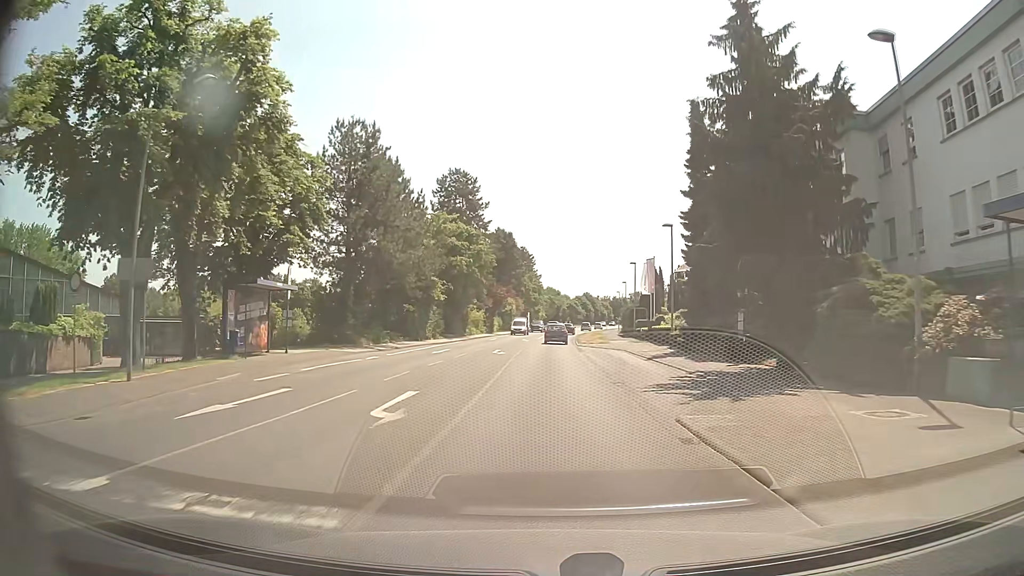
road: secondary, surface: asphalt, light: Day
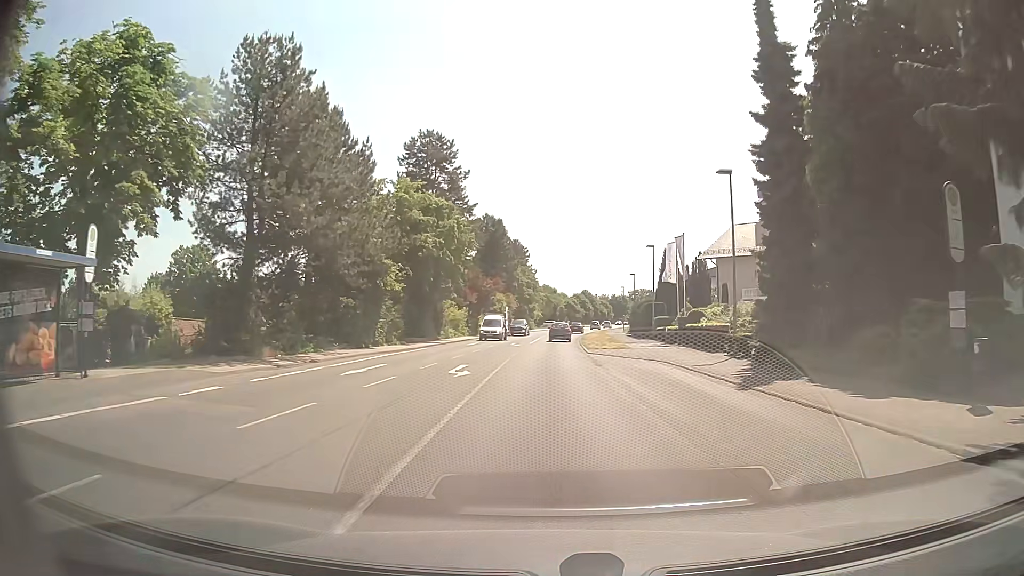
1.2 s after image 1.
(+0.1, +14.4) m; +1°
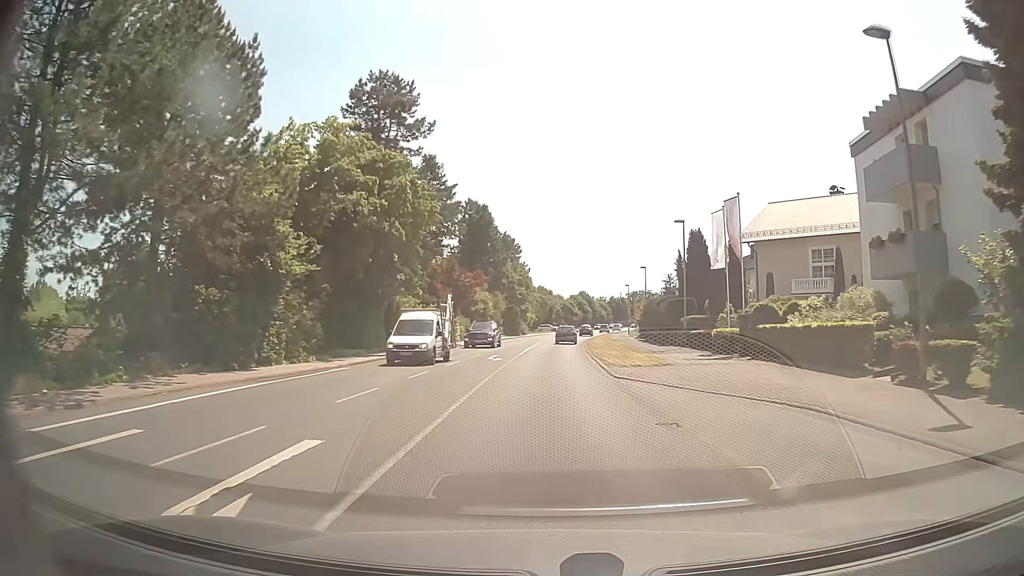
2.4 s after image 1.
(+0.1, +14.5) m; 0°
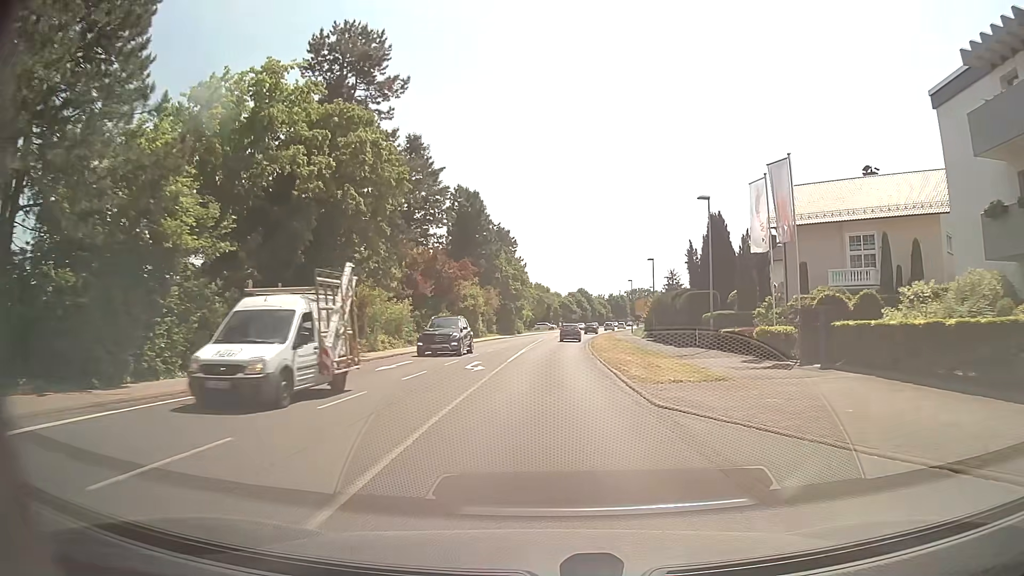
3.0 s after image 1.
(+0.1, +7.2) m; 0°
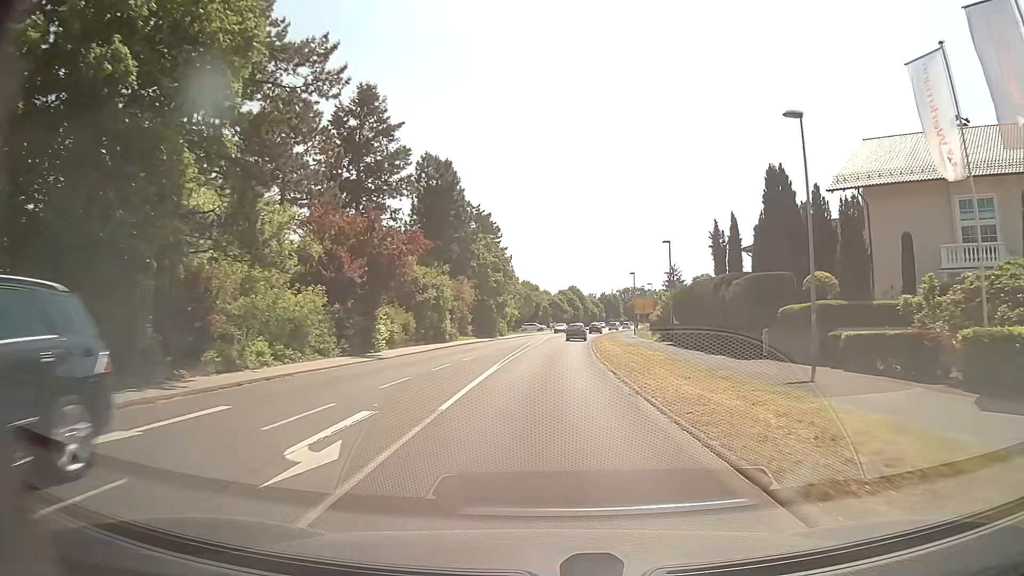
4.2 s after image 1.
(+0.1, +14.5) m; +1°
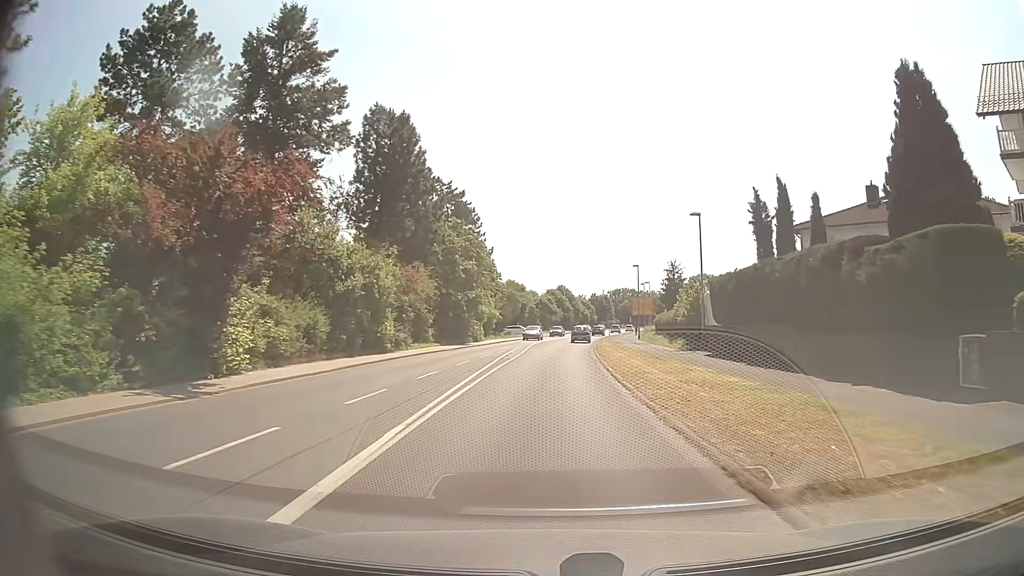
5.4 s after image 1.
(+0.1, +14.5) m; +1°
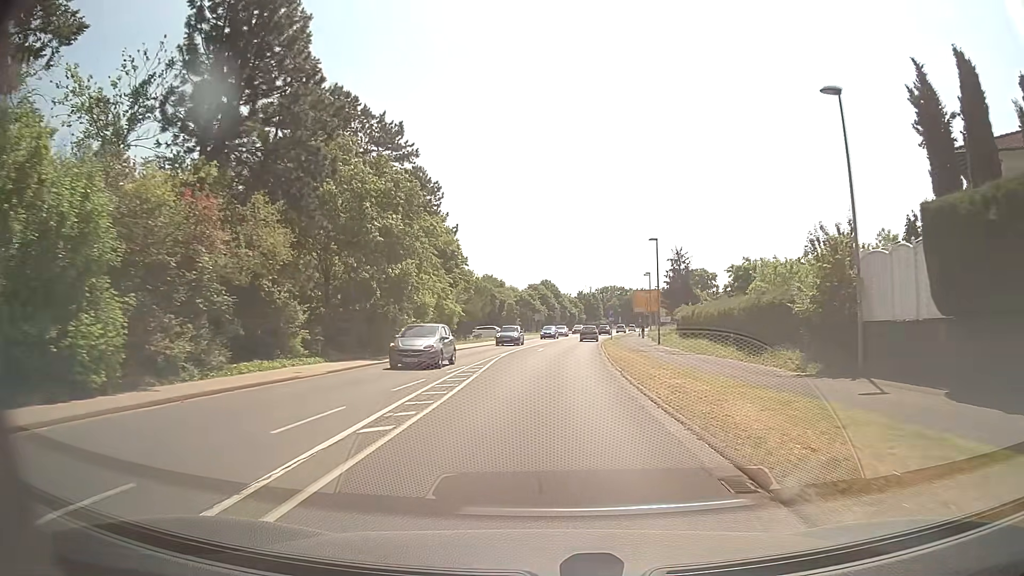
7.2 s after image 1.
(+0.3, +21.8) m; +1°
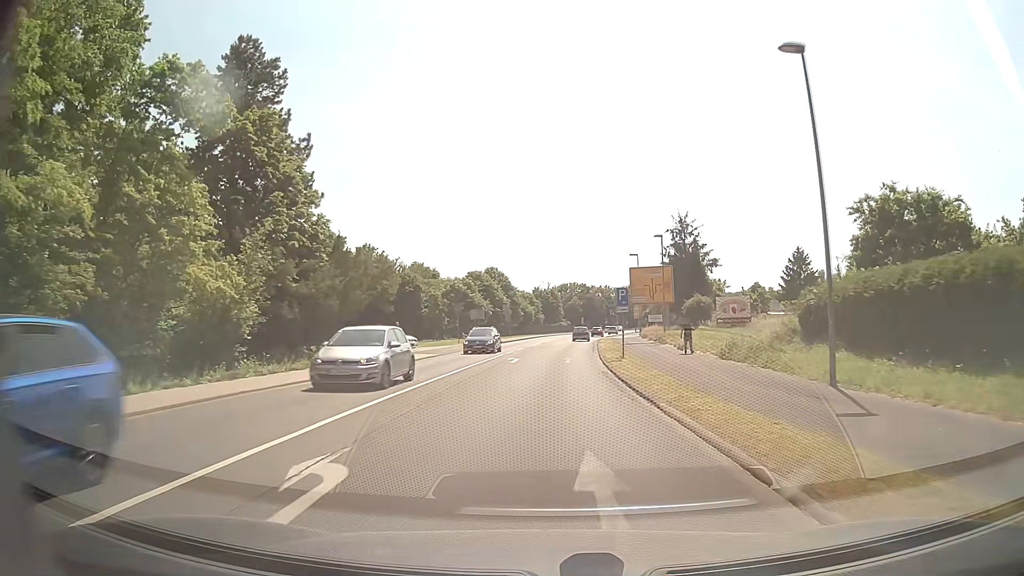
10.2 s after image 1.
(+1.5, +36.3) m; +4°
(0, +10) (0, +20) (+1, +30) (+1, +40) (+2, +50) (+3, +60) (+4, +70) (+5, +80) (+6, +90) (+7, +100) m
